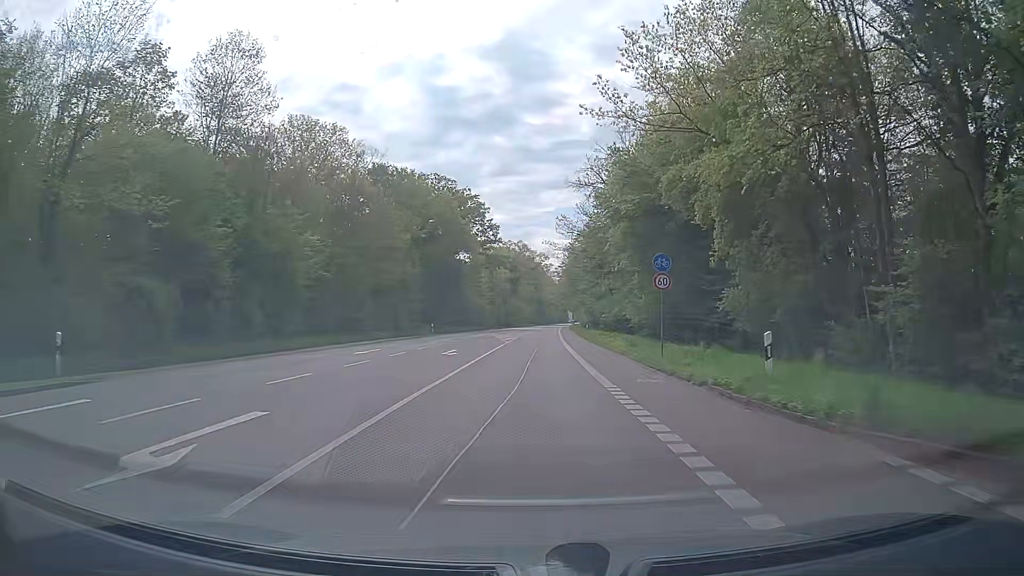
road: secondary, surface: asphalt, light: Day
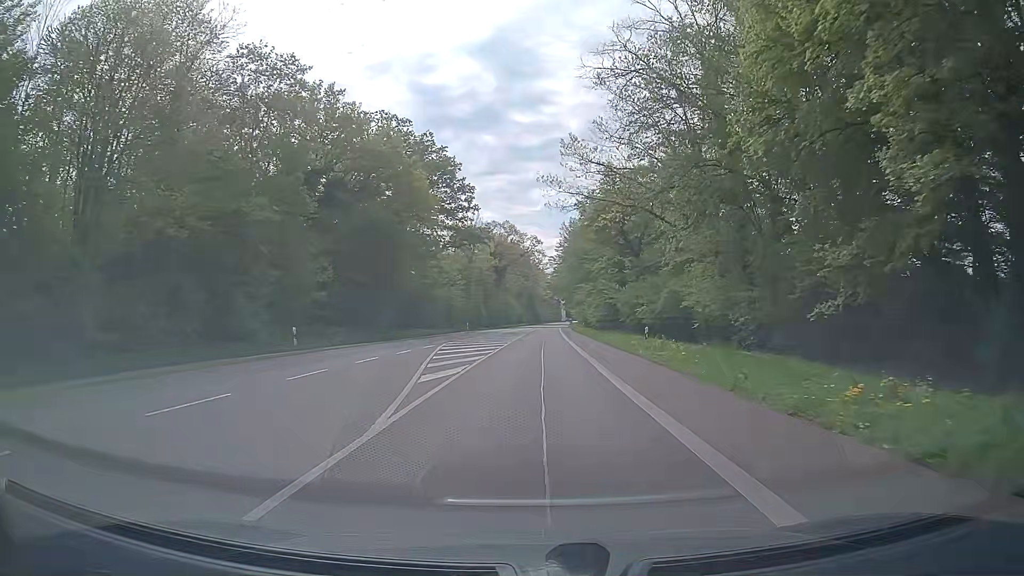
(+0.4, +35.0) m; +1°
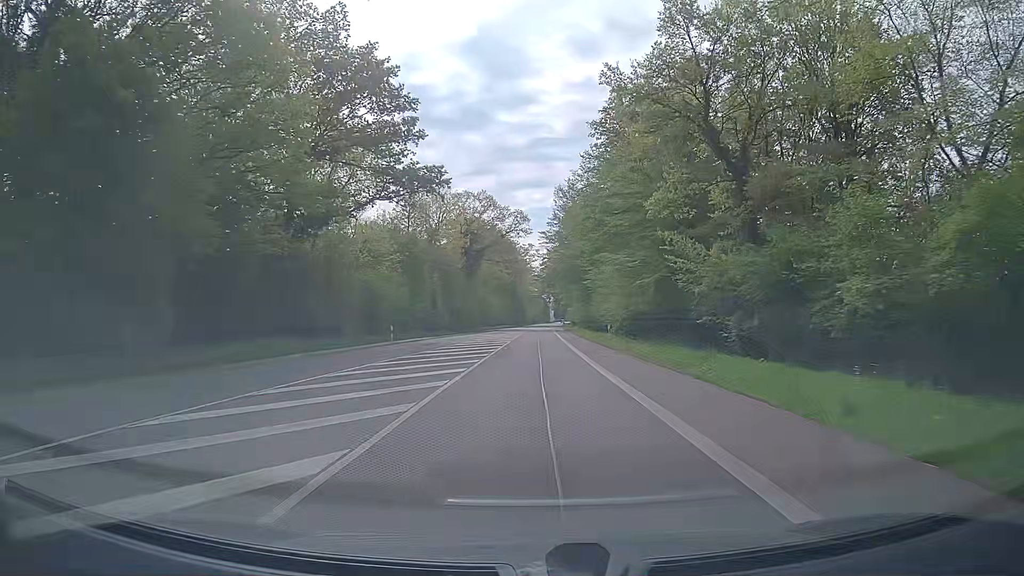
(+0.3, +36.0) m; 0°
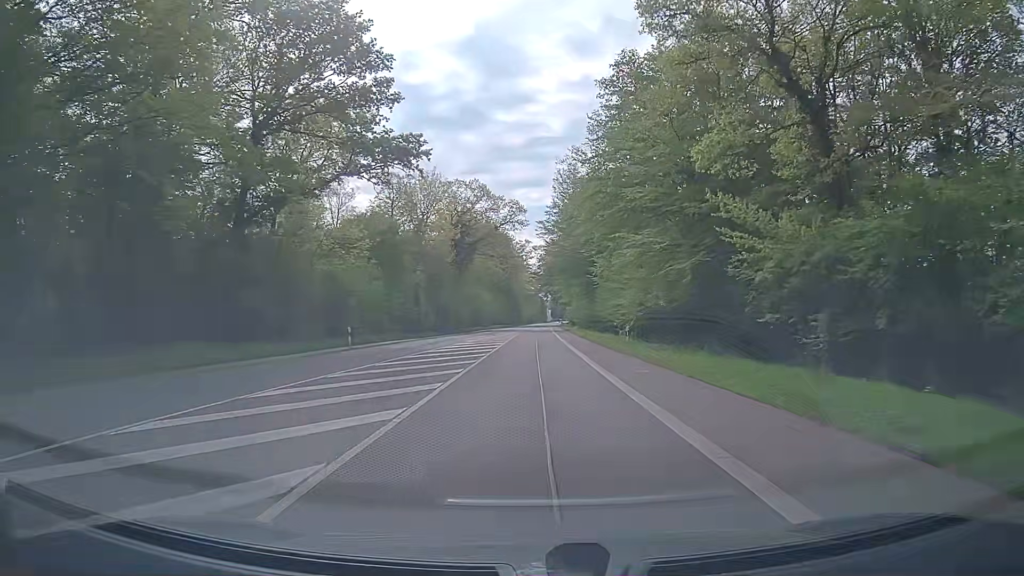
(+0.1, +9.1) m; +1°
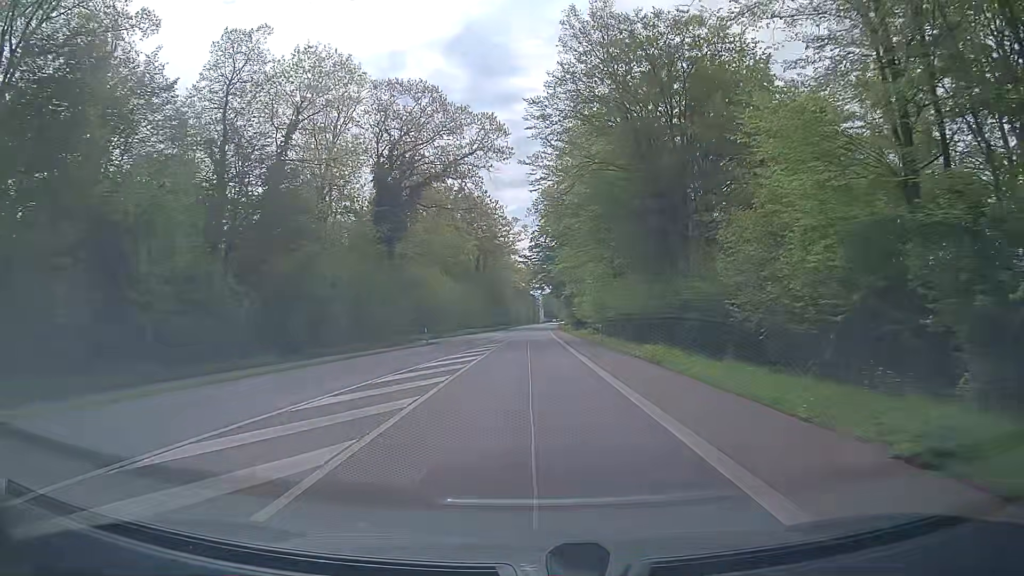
(+0.4, +45.8) m; +1°
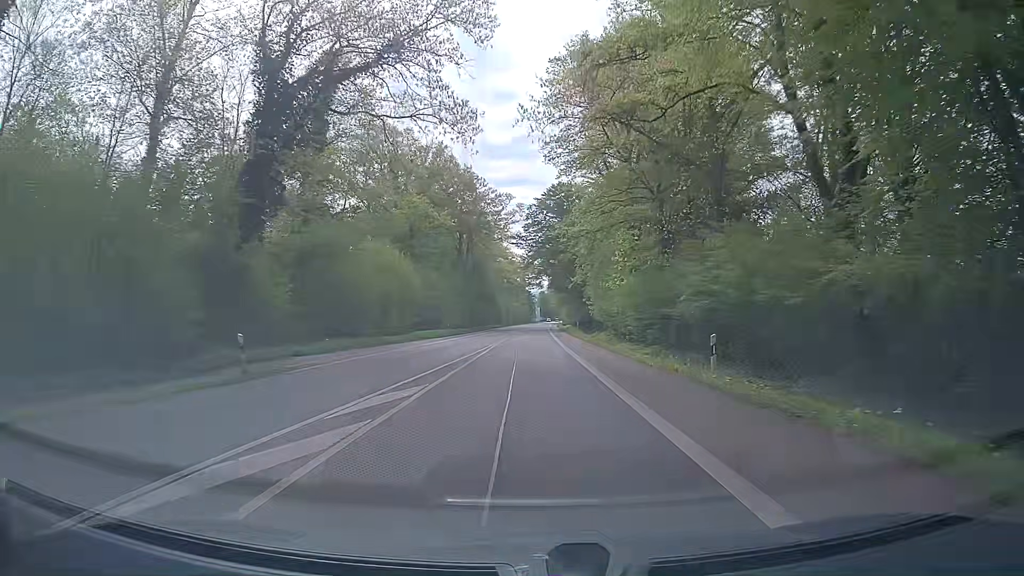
(-0.1, +27.4) m; 0°
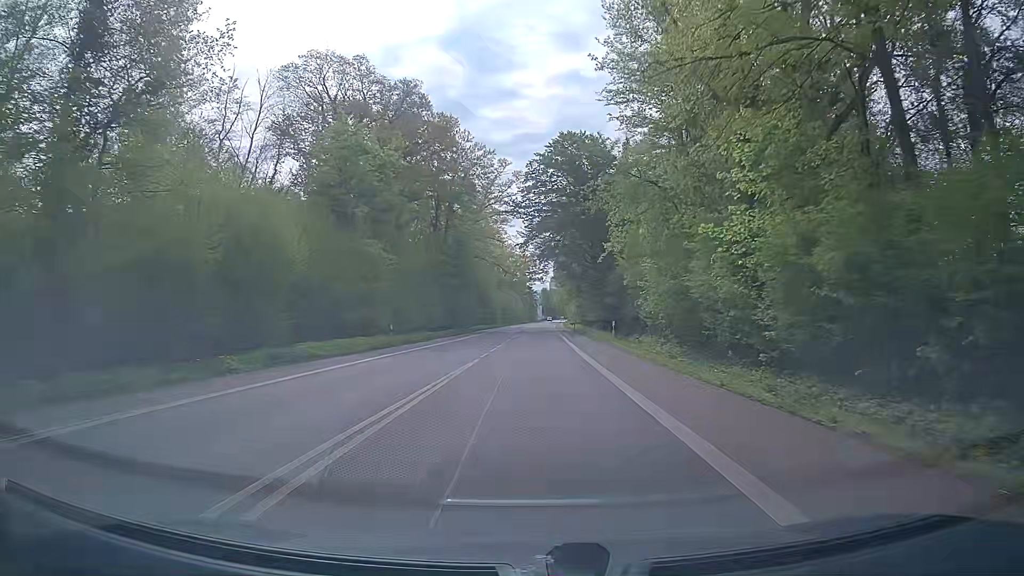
(0.0, +27.4) m; +1°
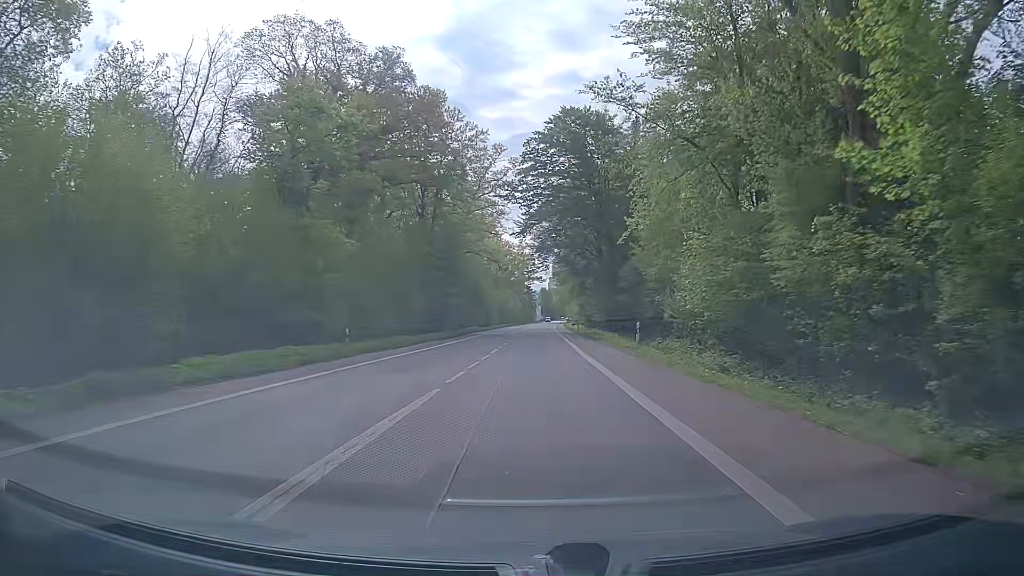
(-0.1, +9.1) m; 0°
(0, +10) (0, +20) (0, +30) (0, +40) (0, +50) (0, +60) (0, +70) (+1, +80) (+1, +90) (+1, +100) m
